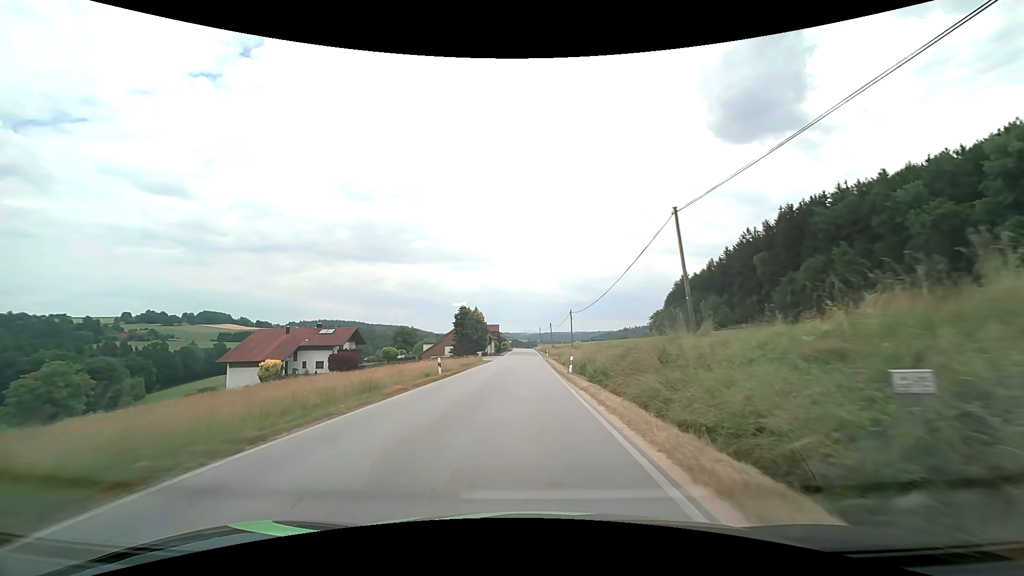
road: secondary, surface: asphalt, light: Day
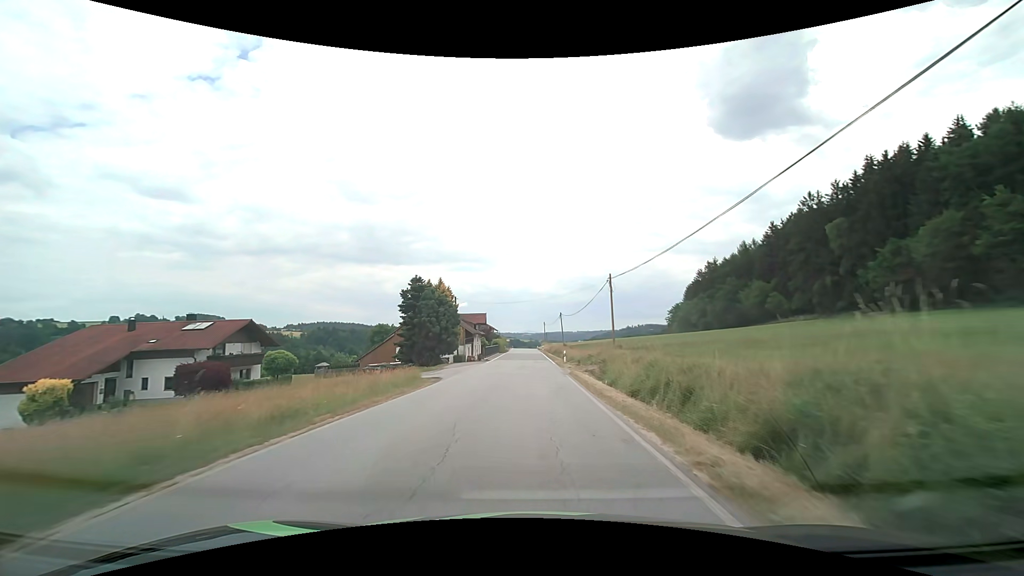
(-0.2, +32.3) m; 0°
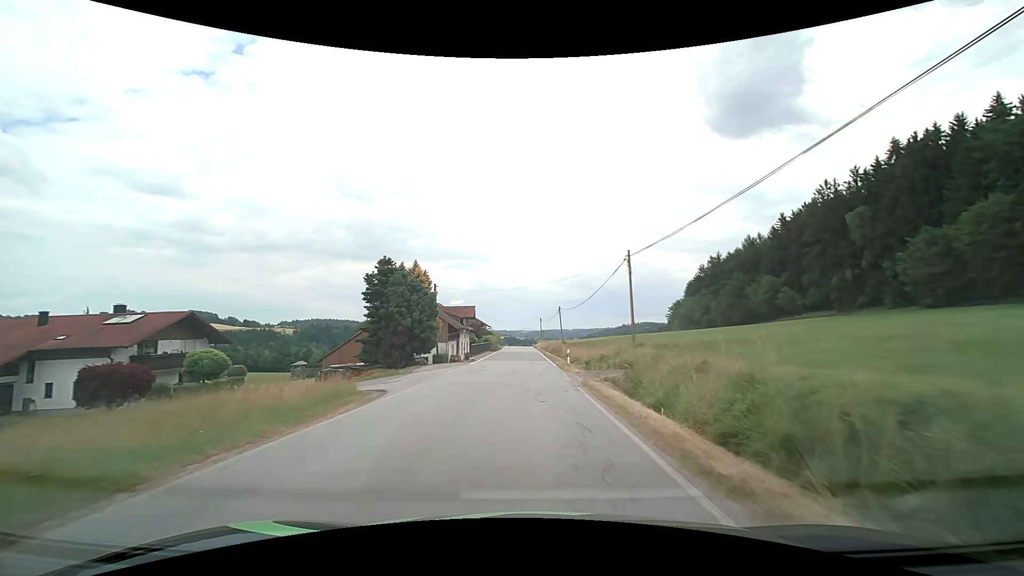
(0.0, +8.3) m; 0°
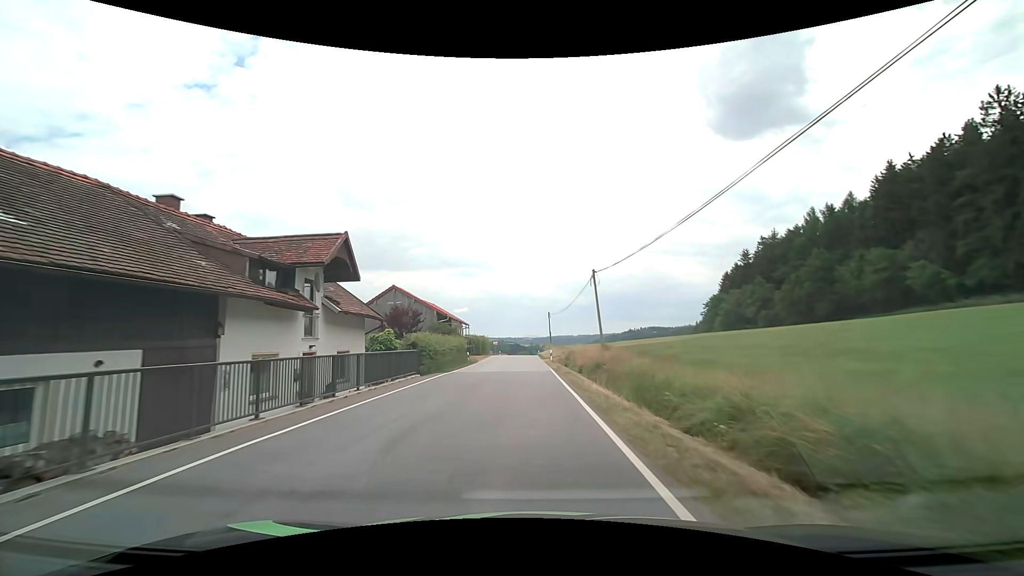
(+0.1, +39.8) m; -1°
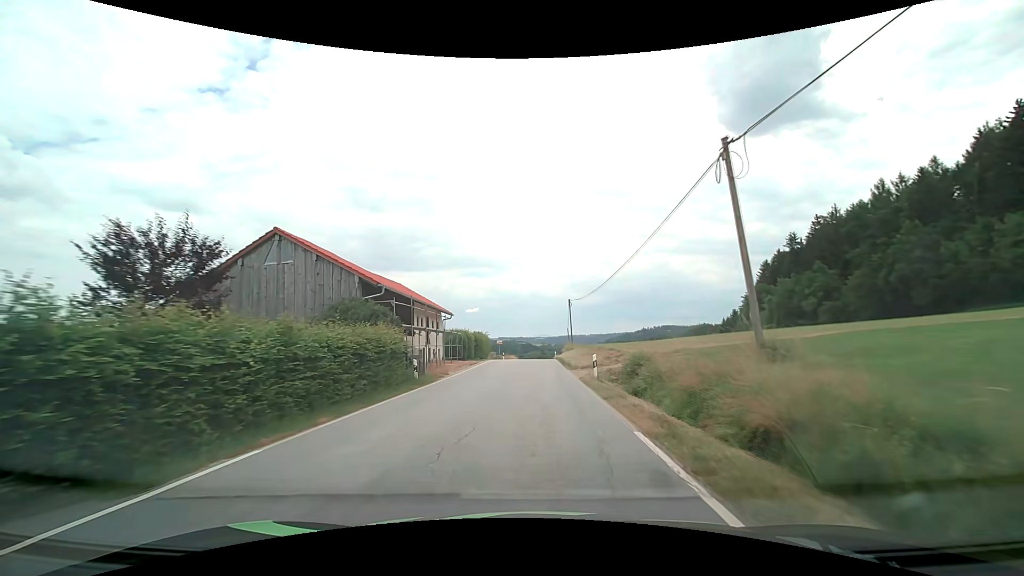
(-0.3, +21.7) m; -1°
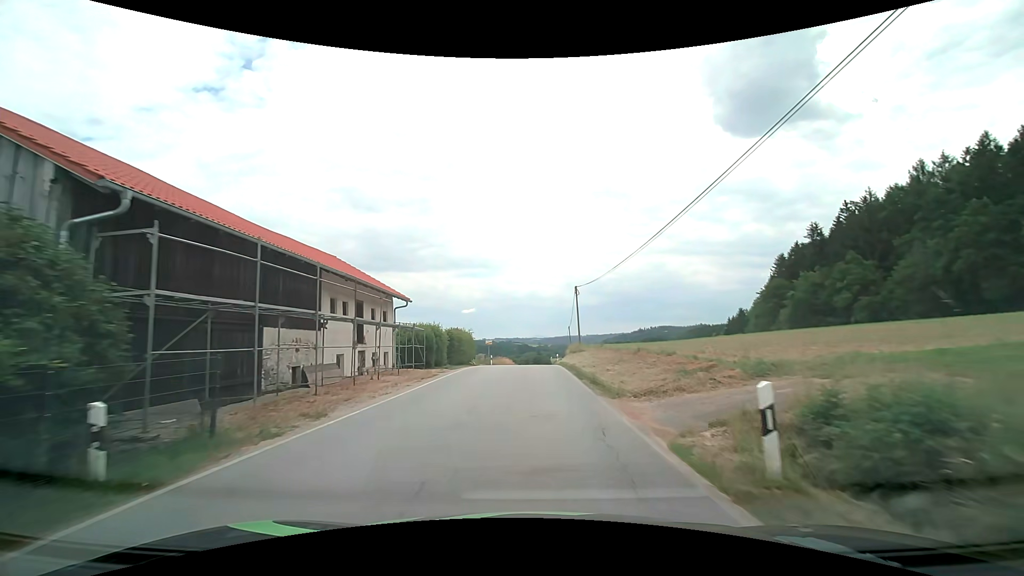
(0.0, +13.7) m; +1°
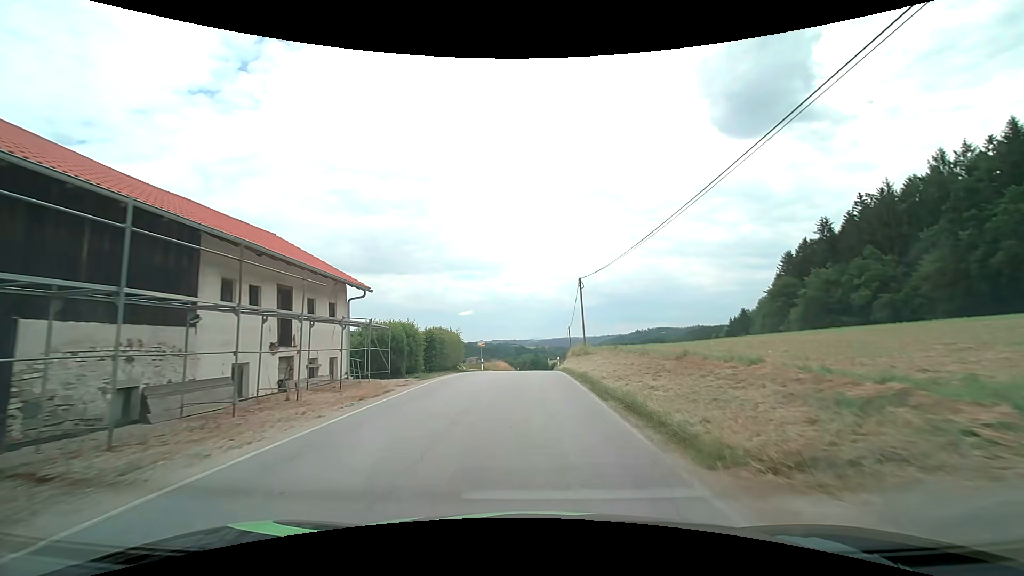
(0.0, +6.7) m; 0°
